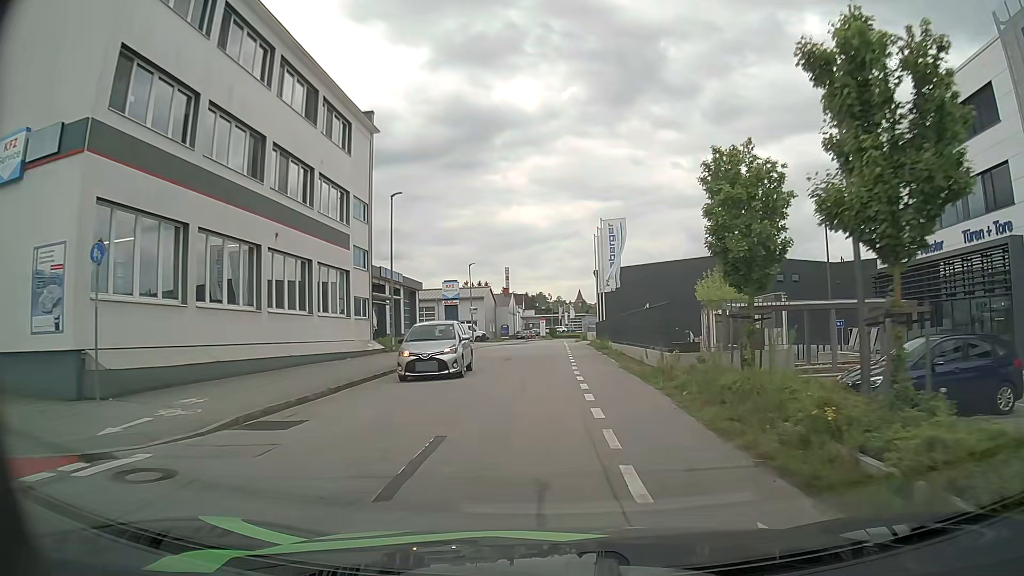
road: residential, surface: asphalt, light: Day
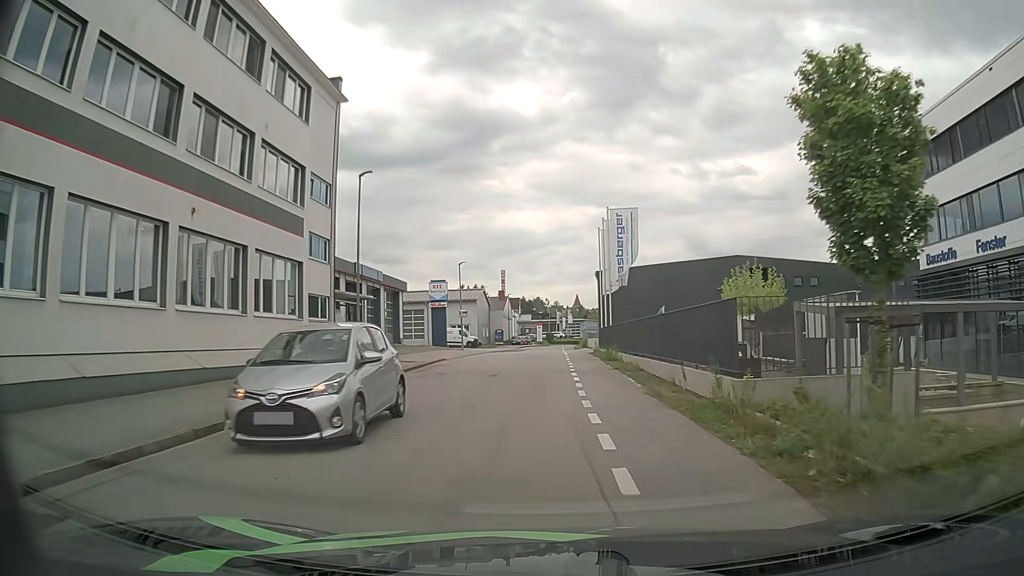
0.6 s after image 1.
(+0.1, +5.9) m; 0°
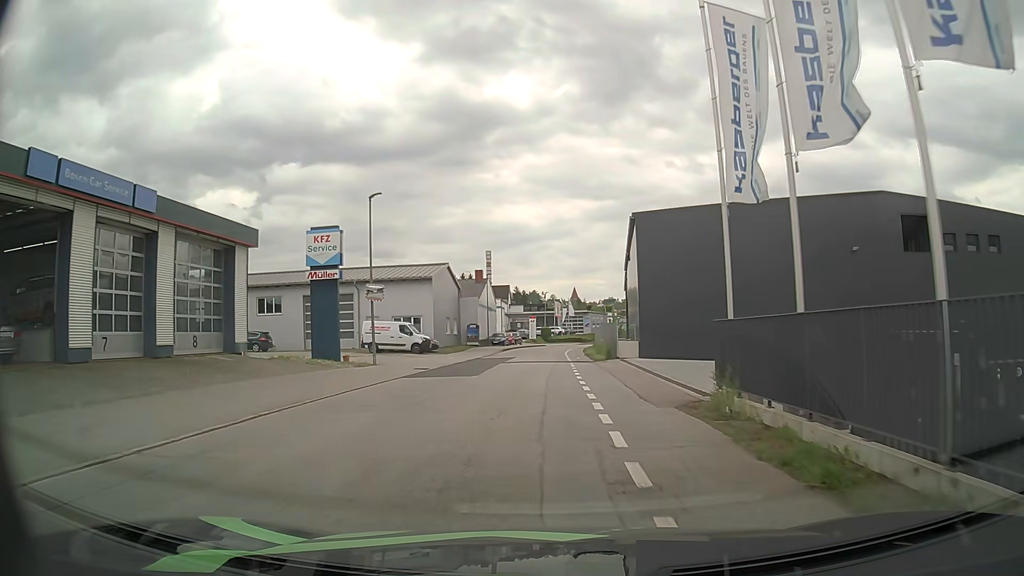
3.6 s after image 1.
(+0.4, +29.9) m; +1°
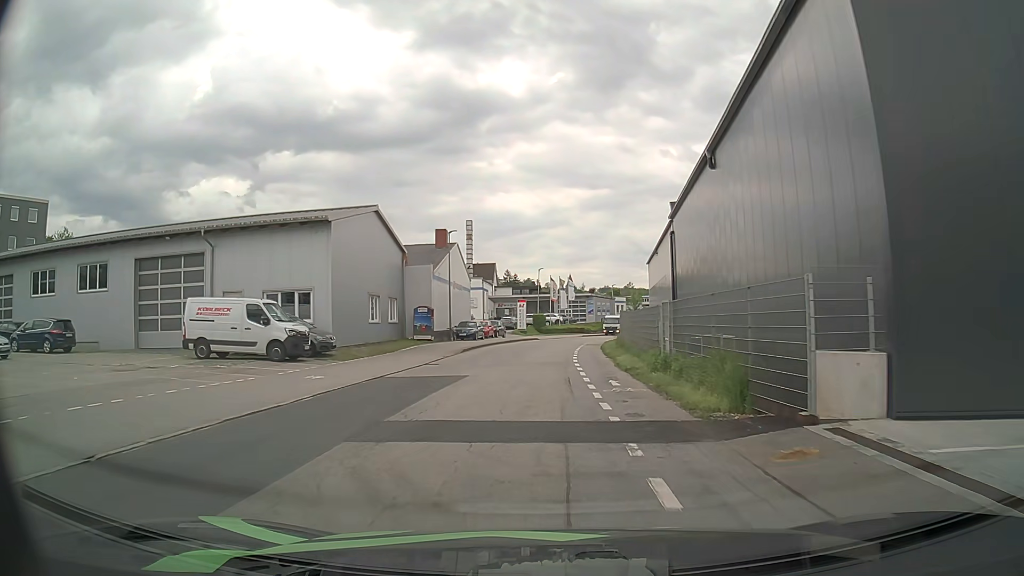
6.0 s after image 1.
(-0.3, +25.1) m; -1°
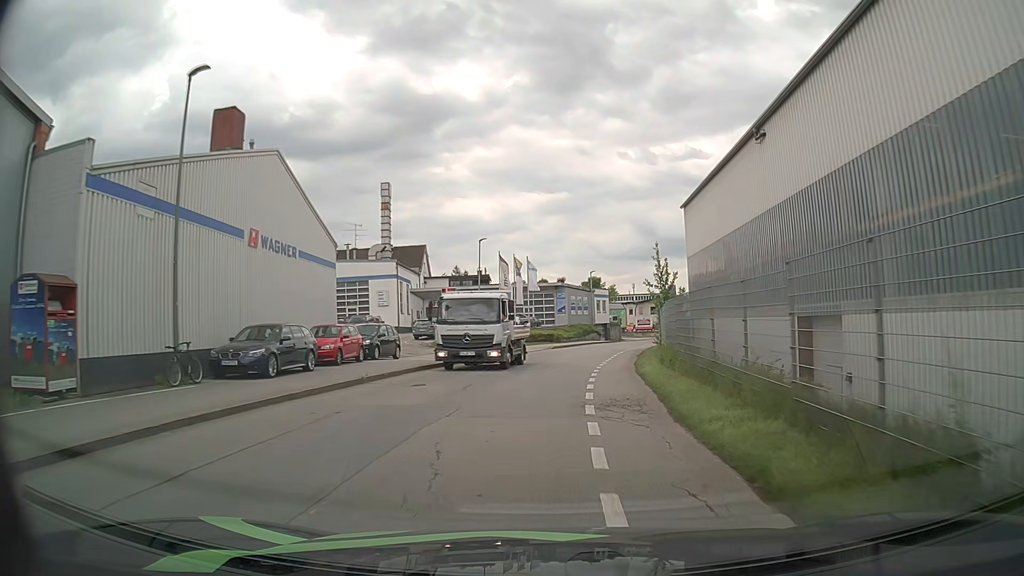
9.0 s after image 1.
(+1.4, +32.9) m; +6°
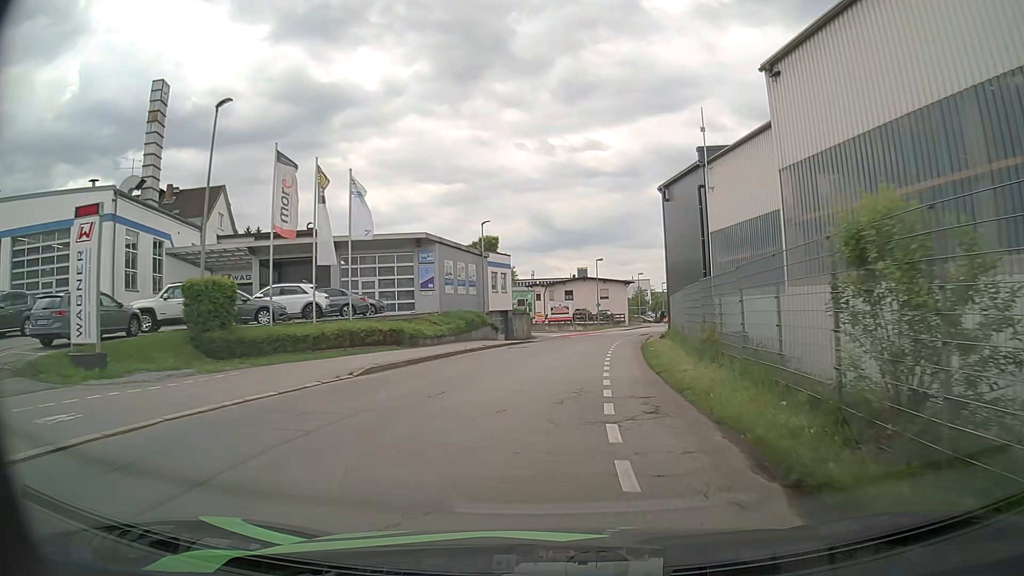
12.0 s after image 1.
(+0.9, +31.7) m; +6°
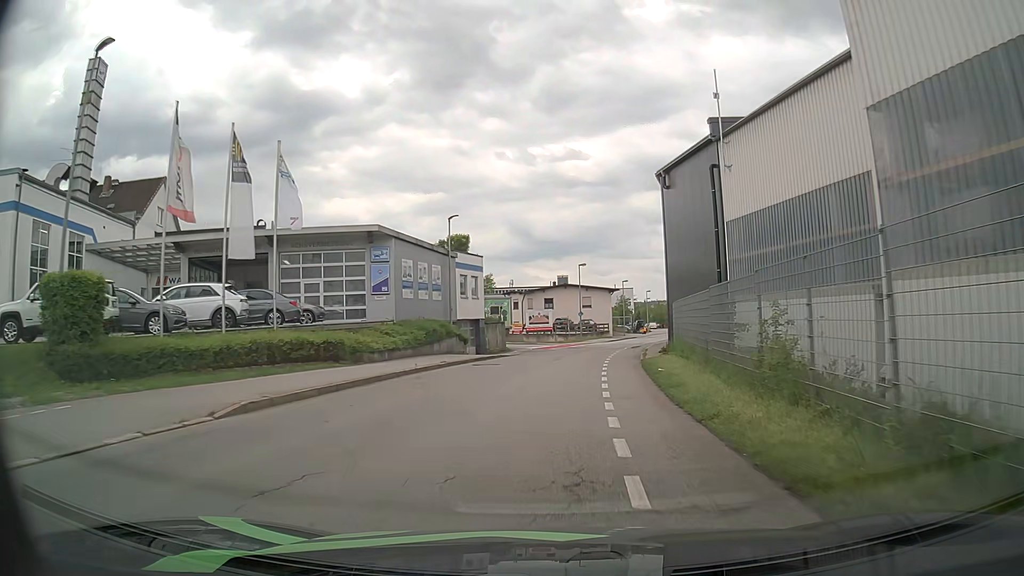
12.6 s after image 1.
(+0.1, +6.3) m; +1°
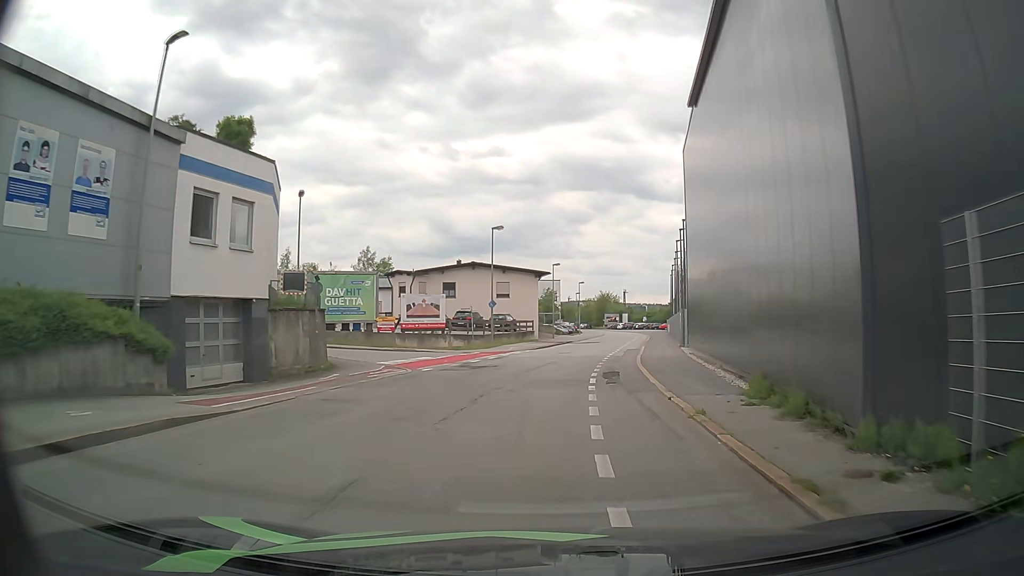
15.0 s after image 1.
(+1.6, +25.4) m; +7°
(0, +10) (+1, +20) (+3, +30) (+4, +40) (+6, +50) (+7, +59) (+9, +69) (+11, +79) (+12, +89) (+14, +99) m
